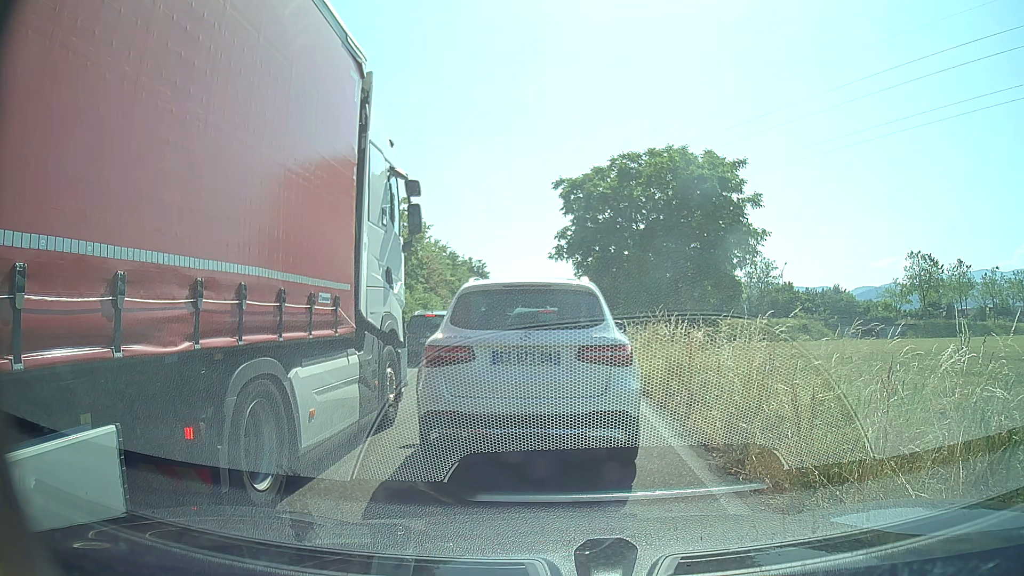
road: trunk_link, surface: asphalt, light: Day
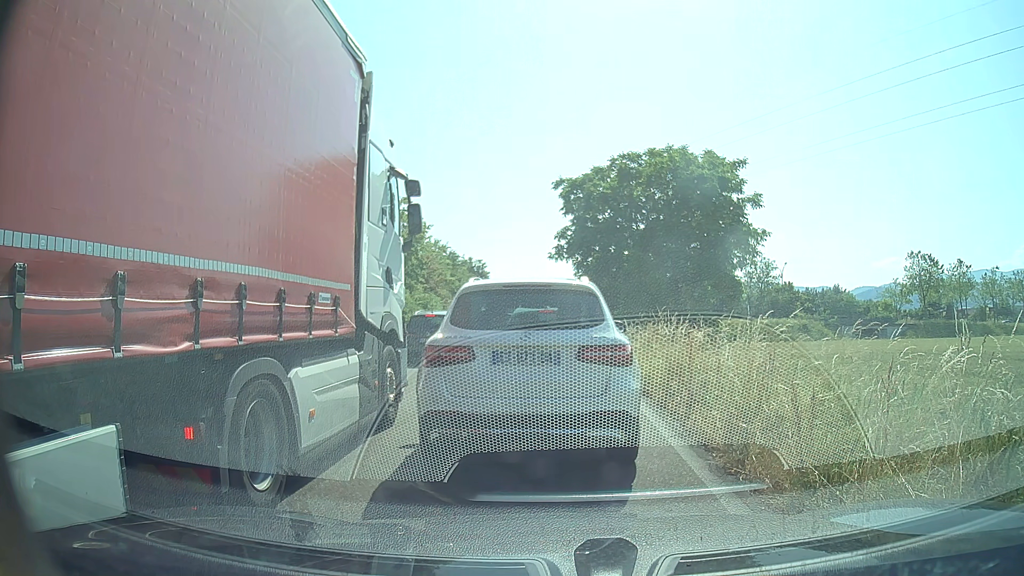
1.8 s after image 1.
(0.0, 0.0) m; 0°
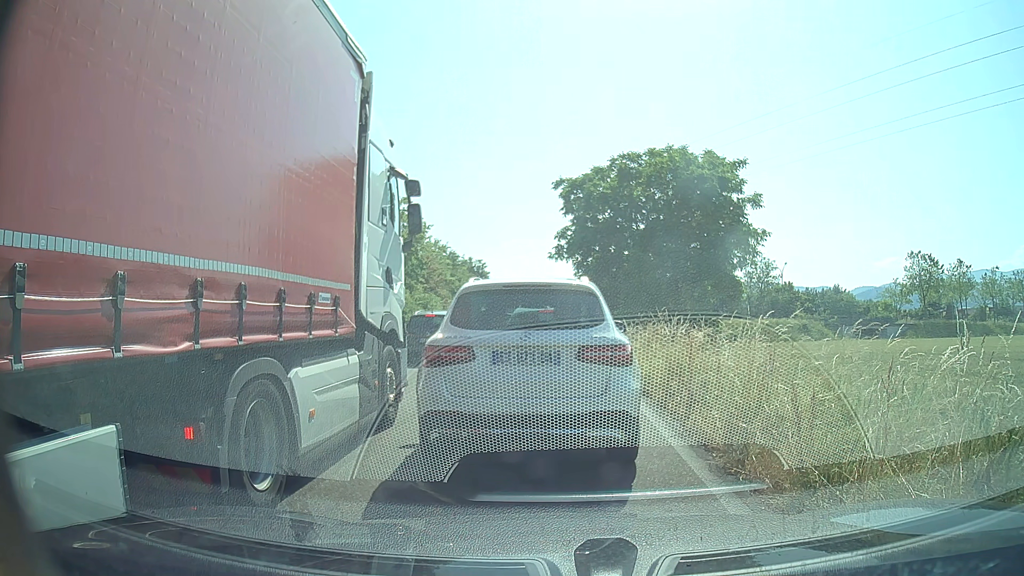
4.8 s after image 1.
(0.0, 0.0) m; 0°
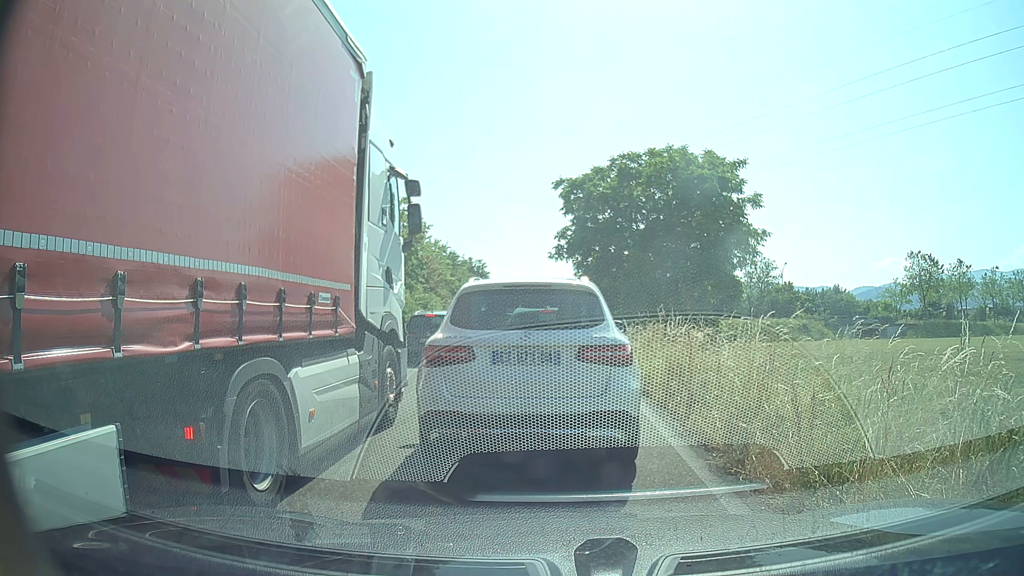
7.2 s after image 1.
(0.0, 0.0) m; 0°
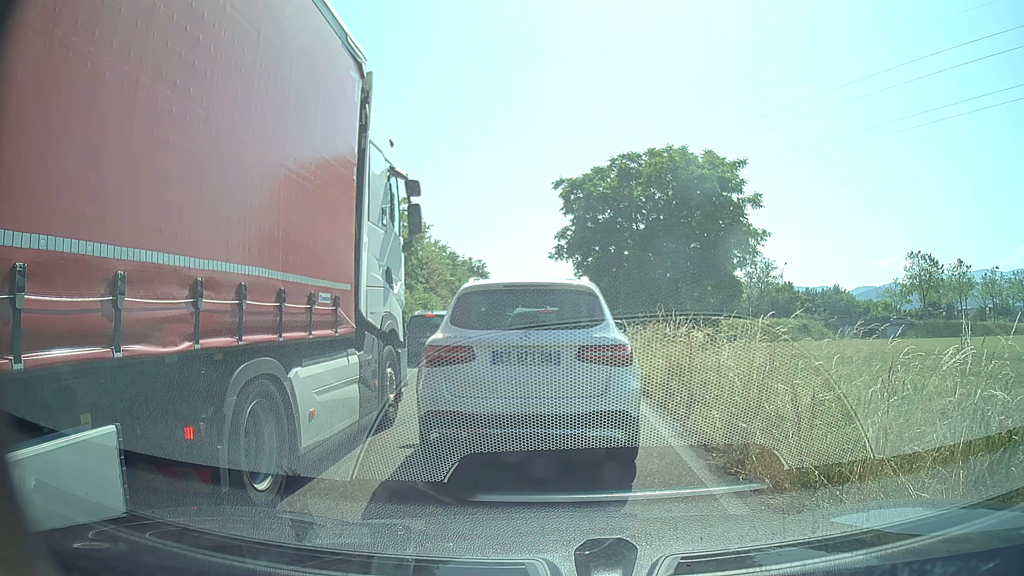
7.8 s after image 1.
(0.0, 0.0) m; 0°
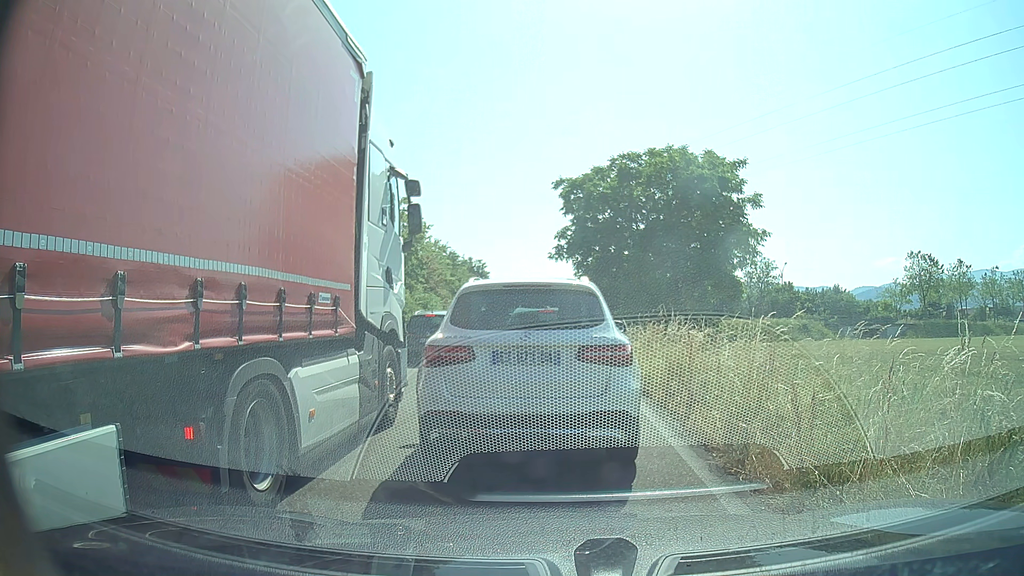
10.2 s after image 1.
(0.0, 0.0) m; 0°
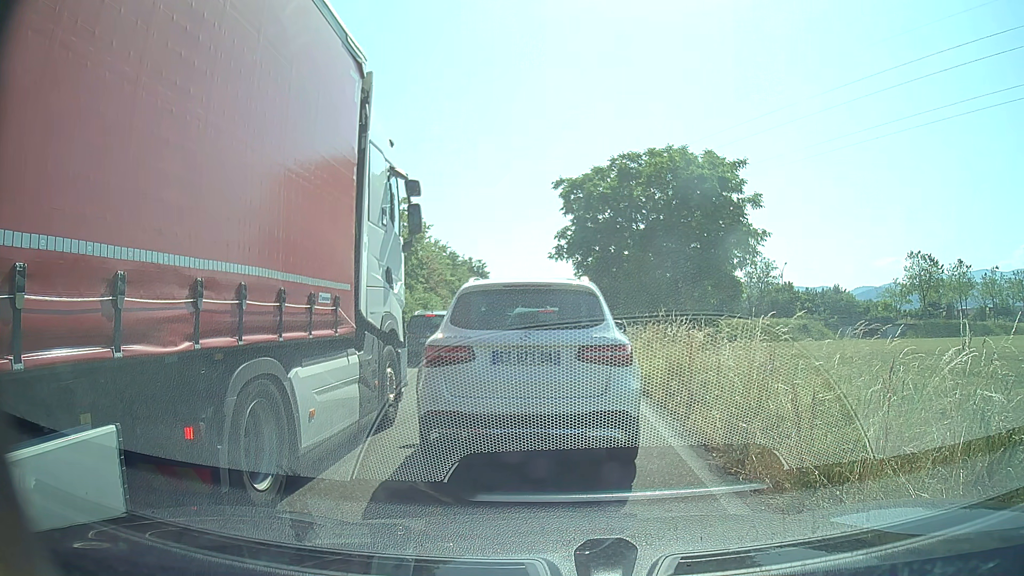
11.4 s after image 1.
(0.0, 0.0) m; 0°
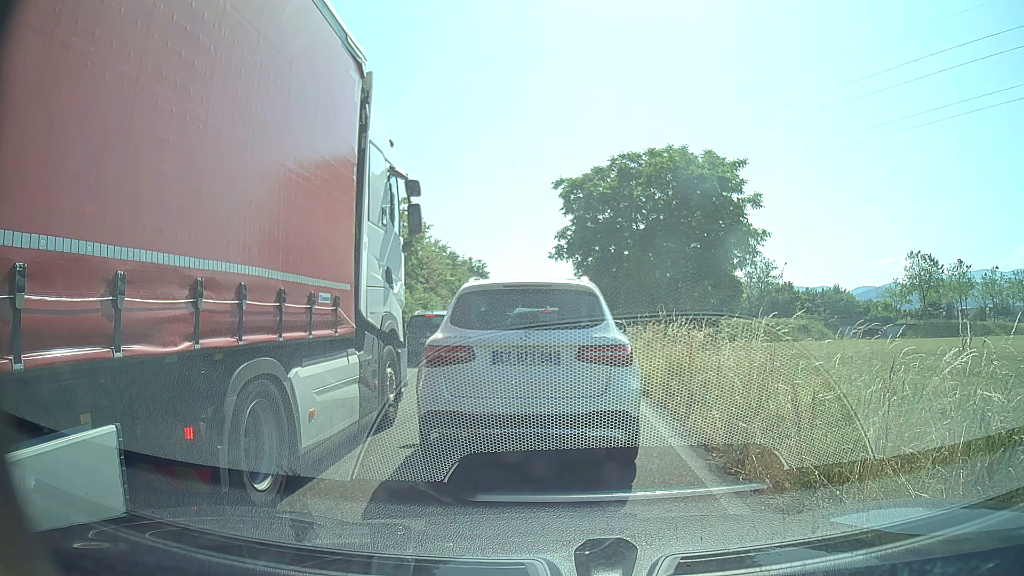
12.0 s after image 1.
(0.0, 0.0) m; 0°
